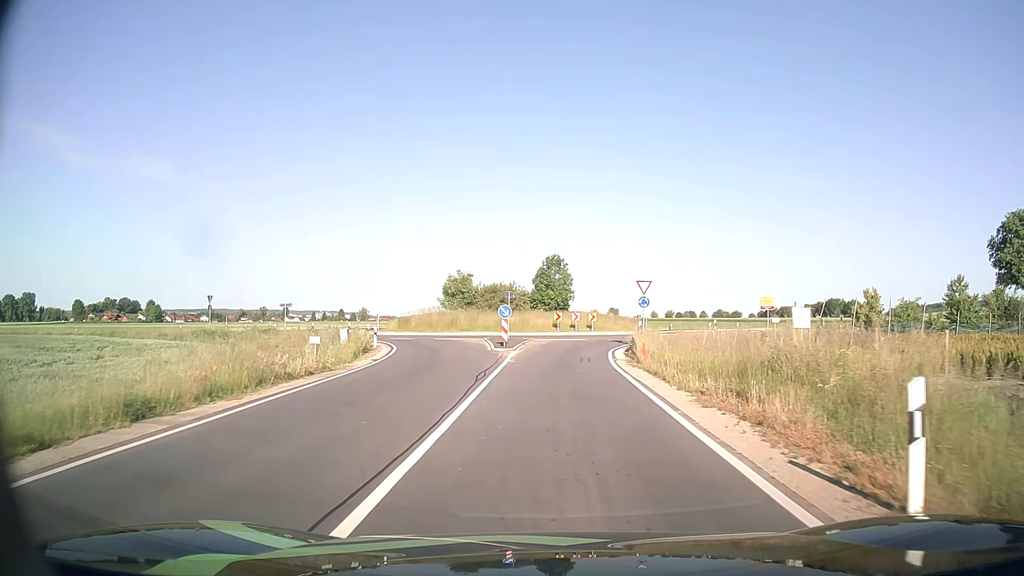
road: tertiary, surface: asphalt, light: Day
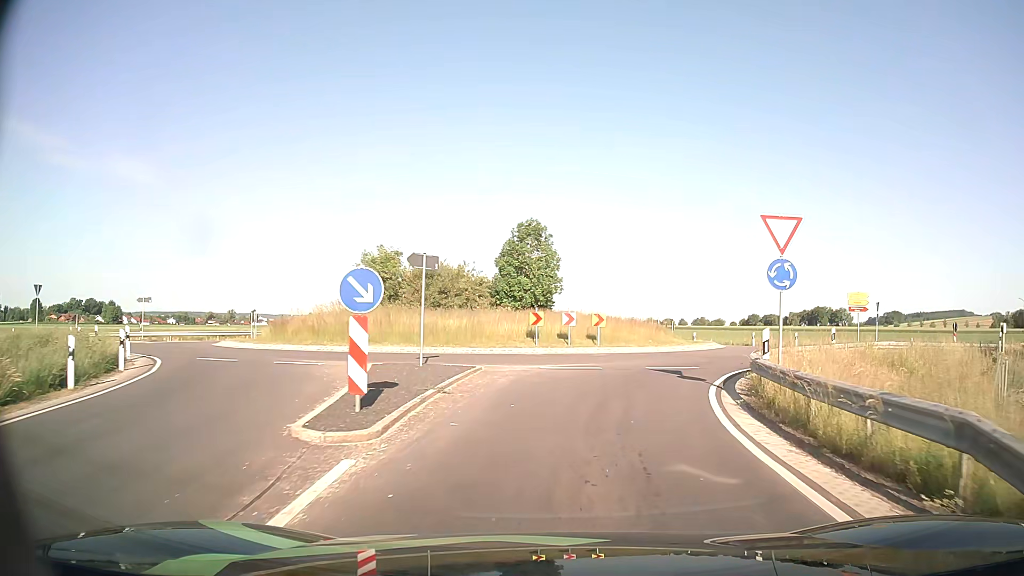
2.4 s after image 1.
(0.0, +21.8) m; +2°
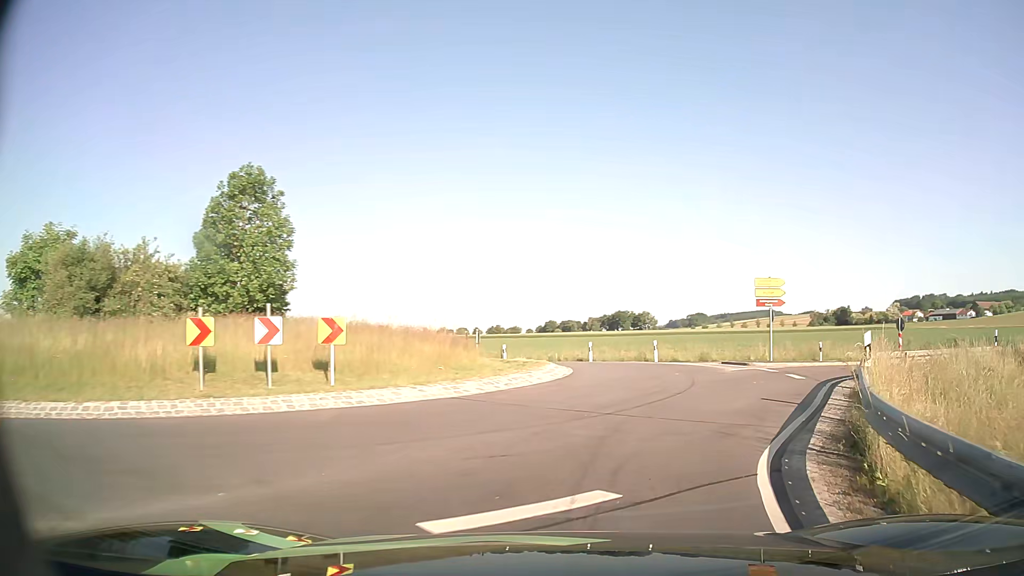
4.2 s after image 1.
(+1.6, +14.2) m; +17°
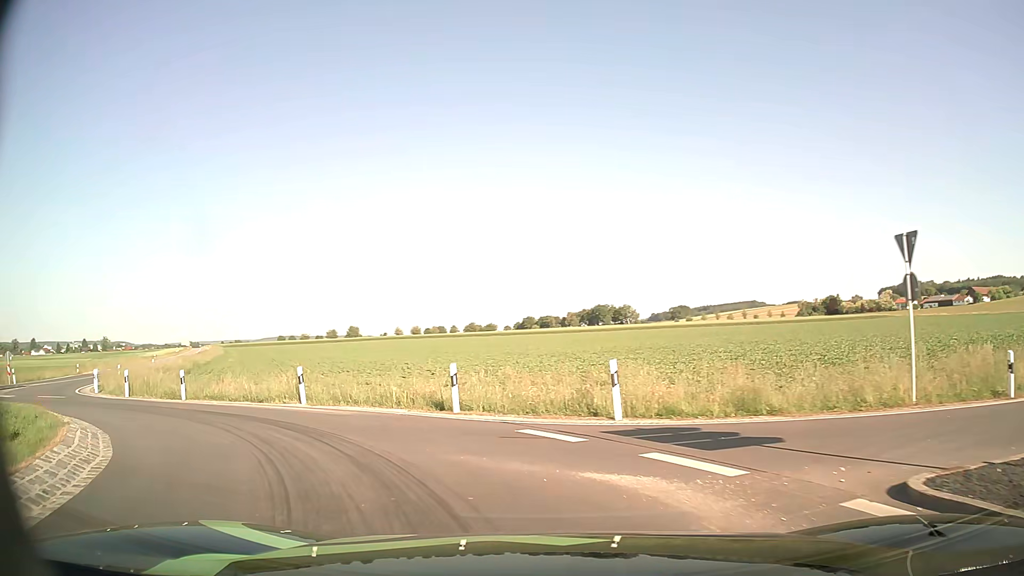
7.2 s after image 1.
(+3.8, +20.7) m; +2°
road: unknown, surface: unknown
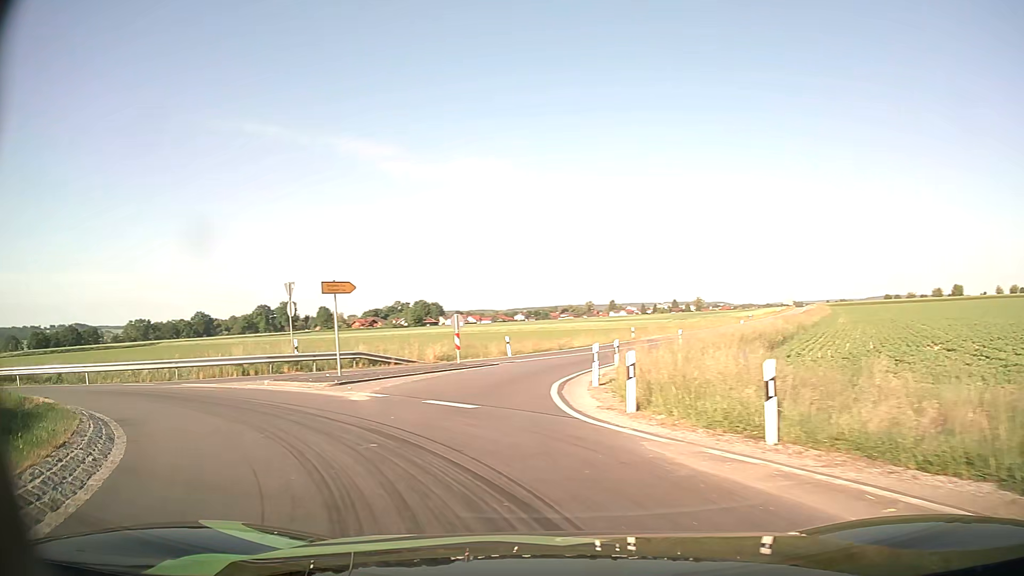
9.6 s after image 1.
(-6.2, +13.5) m; -51°
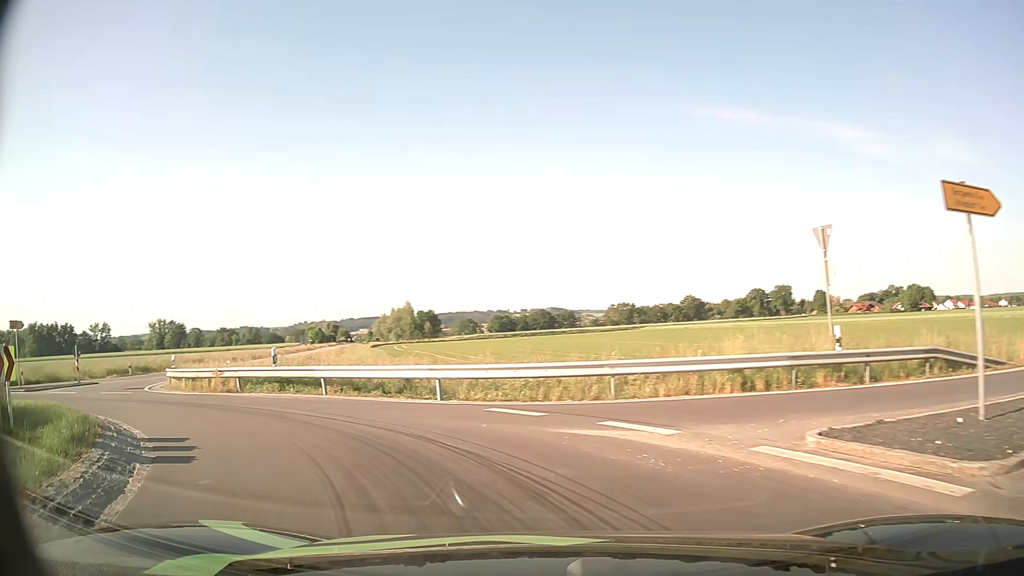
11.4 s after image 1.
(-4.2, +11.1) m; -42°
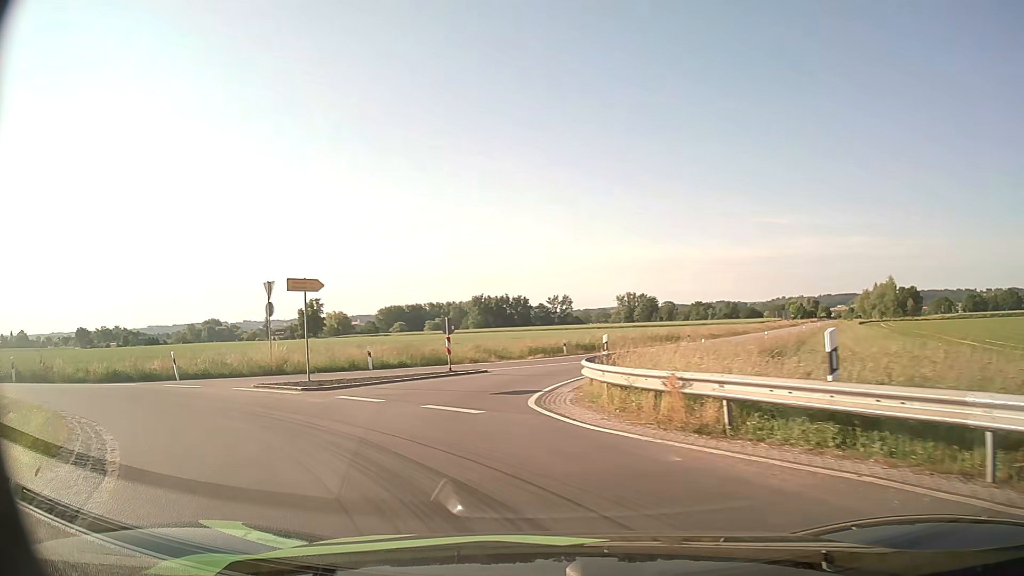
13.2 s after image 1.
(-4.6, +11.6) m; -41°
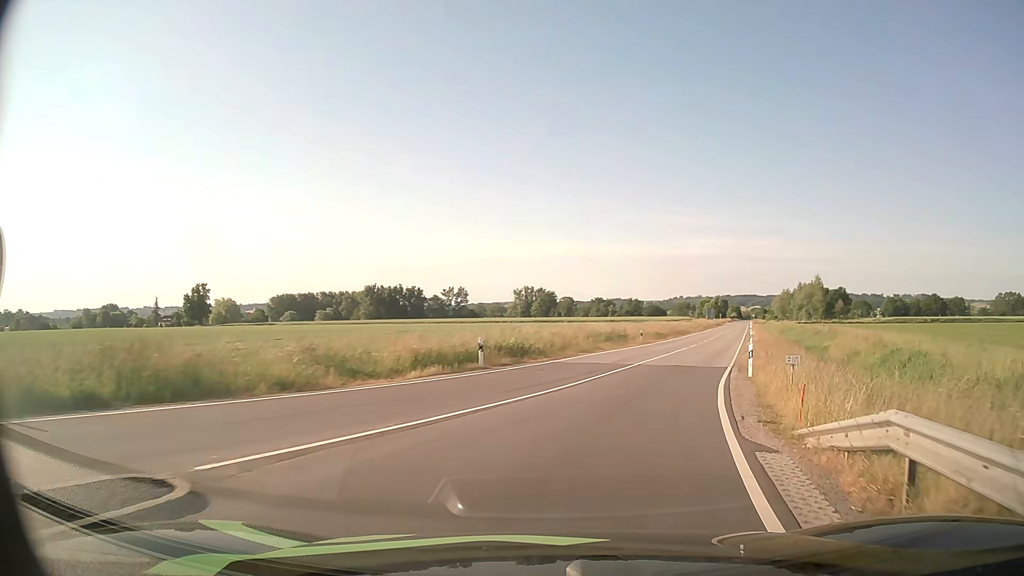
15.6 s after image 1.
(-0.7, +20.2) m; +8°
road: tertiary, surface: asphalt
(+1, +10) (+3, +20) (+6, +29) (+9, +39) (+12, +48) (+16, +58) (+19, +67) (+22, +77) (+25, +86) (+28, +96) m
